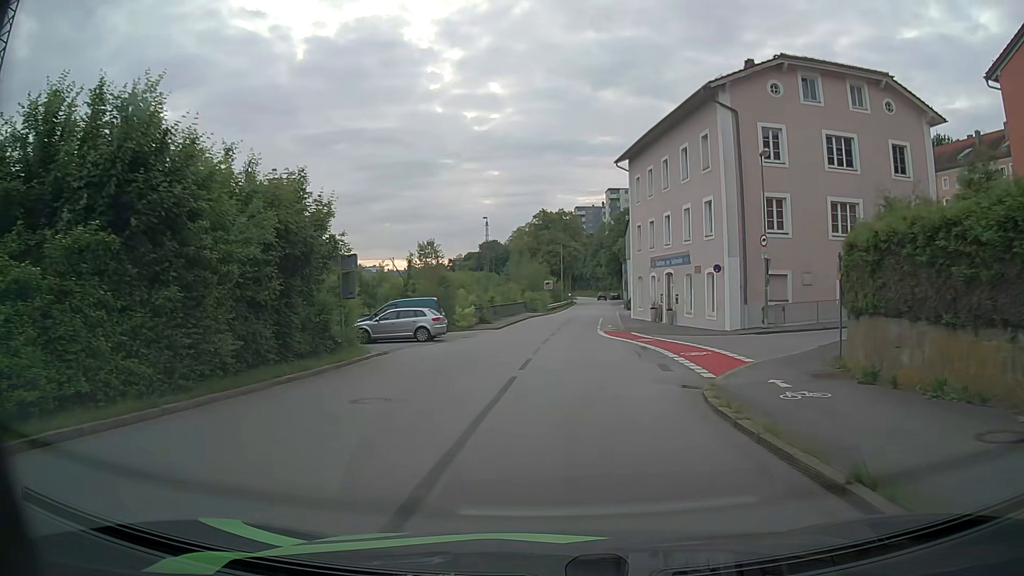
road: residential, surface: asphalt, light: Day
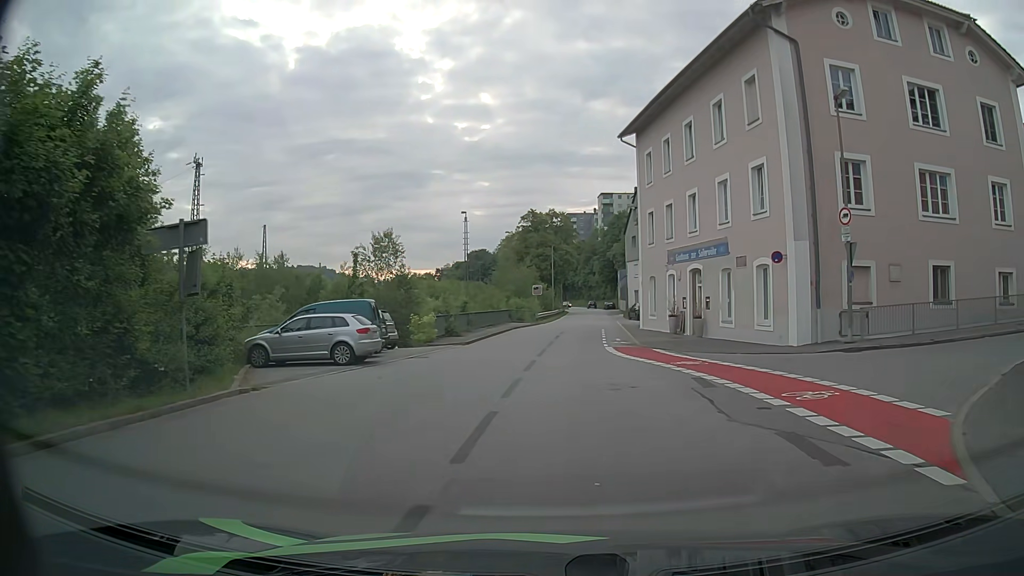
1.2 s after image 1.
(+0.1, +9.9) m; +1°
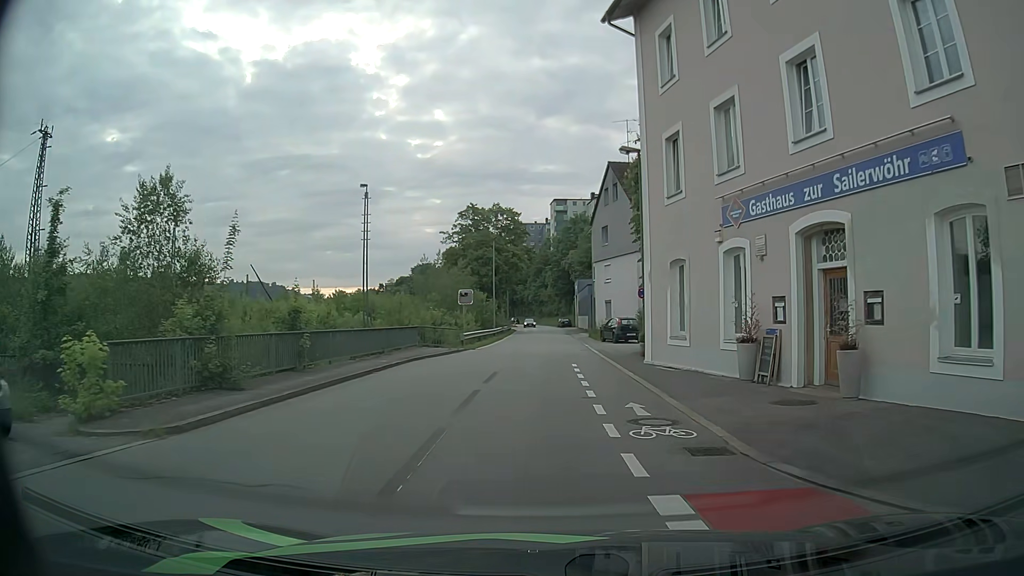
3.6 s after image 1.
(+0.8, +18.9) m; +5°
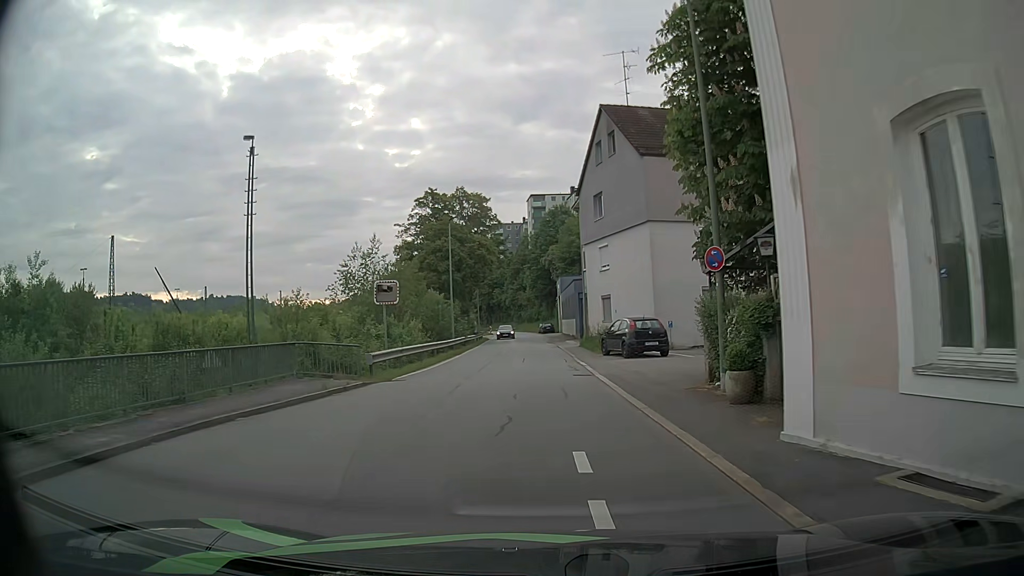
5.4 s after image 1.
(+0.2, +14.0) m; +1°
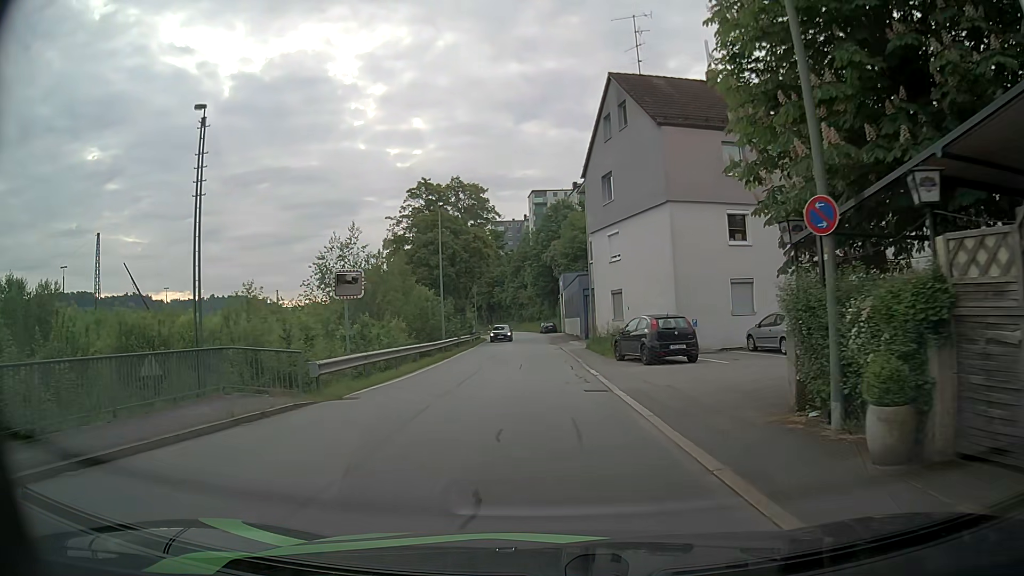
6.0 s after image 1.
(0.0, +4.7) m; +1°
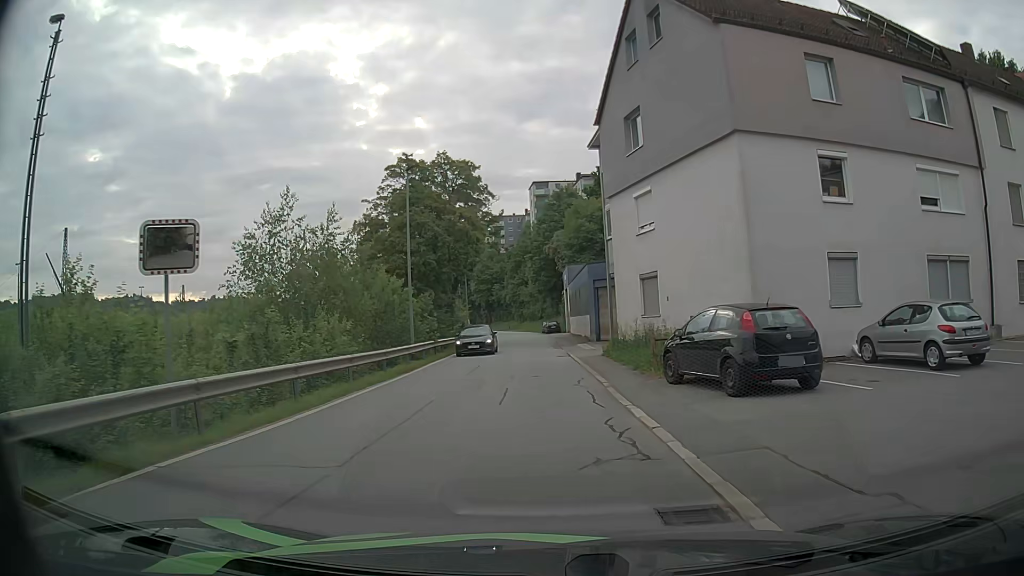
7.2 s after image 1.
(-0.1, +9.4) m; -1°
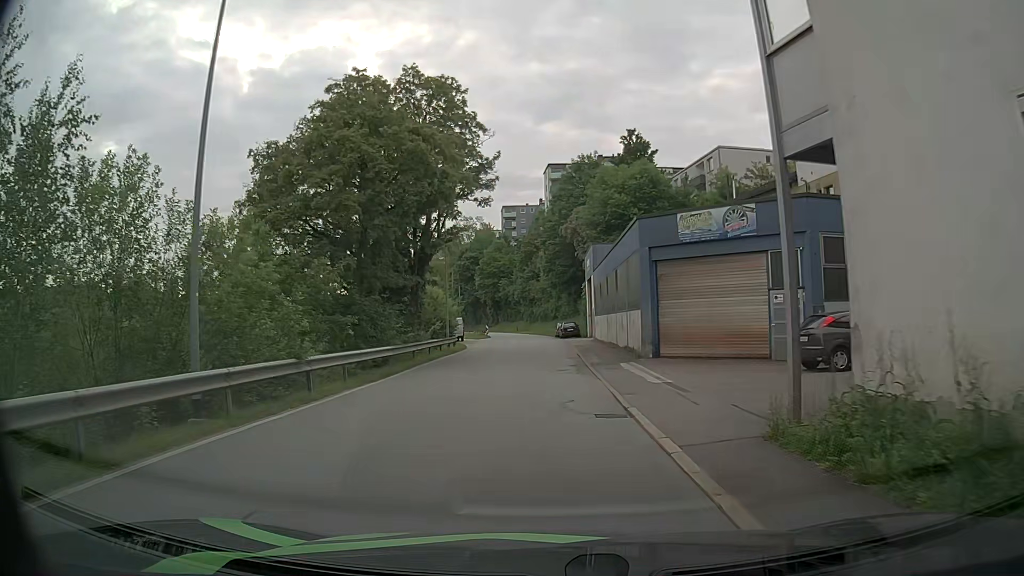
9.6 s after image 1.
(0.0, +19.0) m; -1°
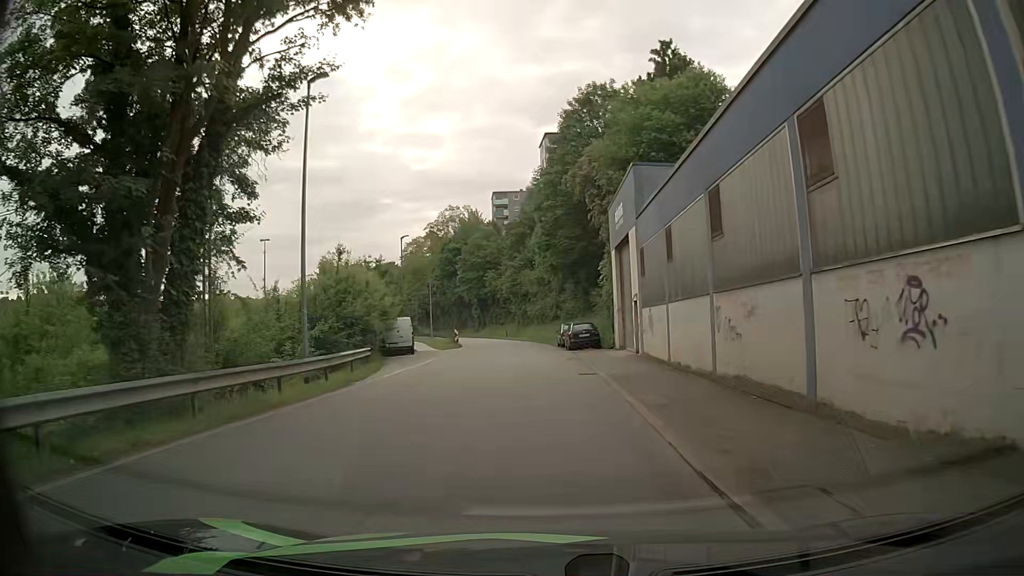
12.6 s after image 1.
(+0.1, +24.6) m; +1°
(0, +10) (-1, +20) (-1, +30) (-2, +40) (-3, +50) (-4, +60) (-6, +70) (-8, +79) (-10, +89) (-13, +99) m
